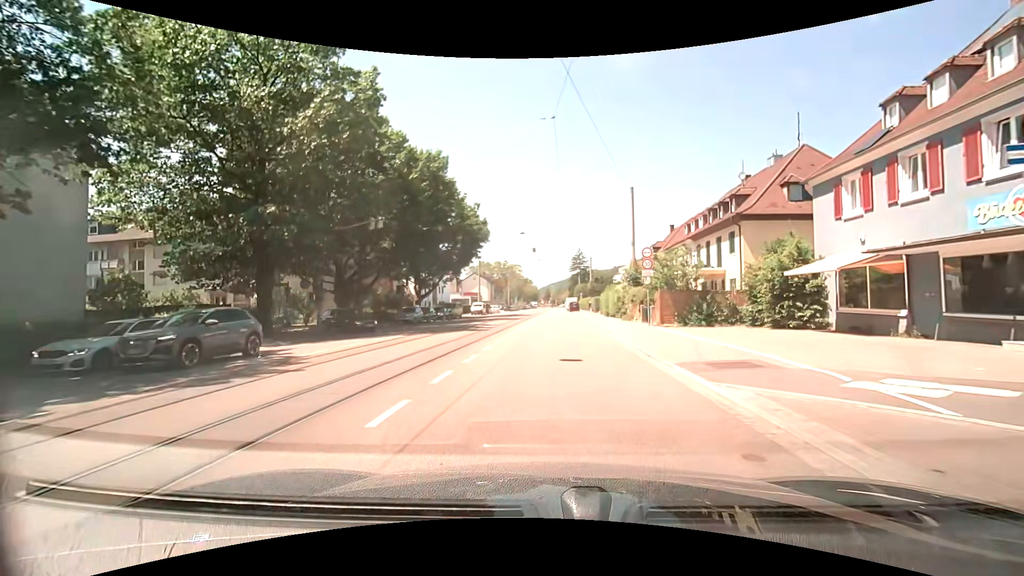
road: tertiary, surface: asphalt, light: Day
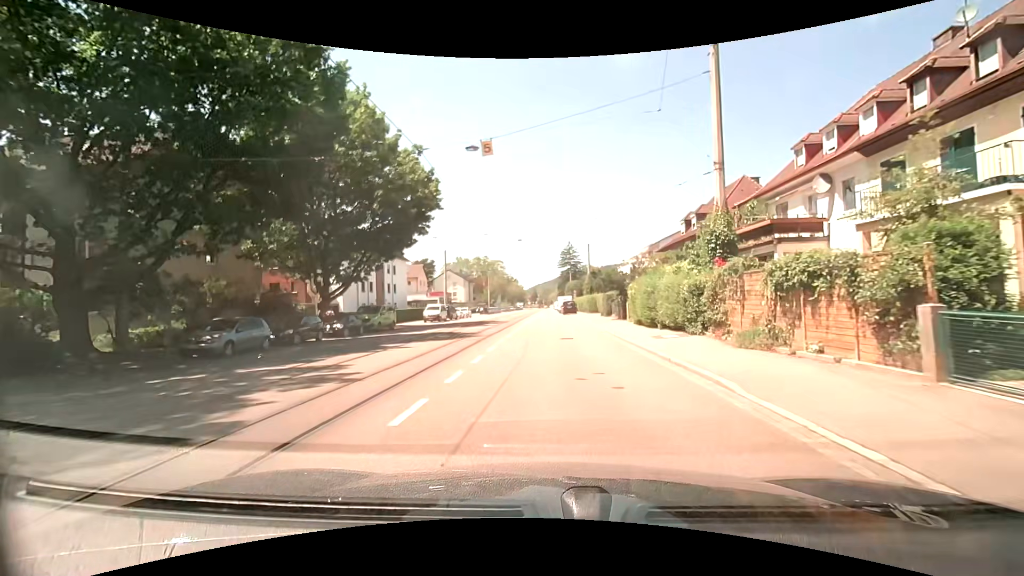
(+0.6, +23.8) m; +2°
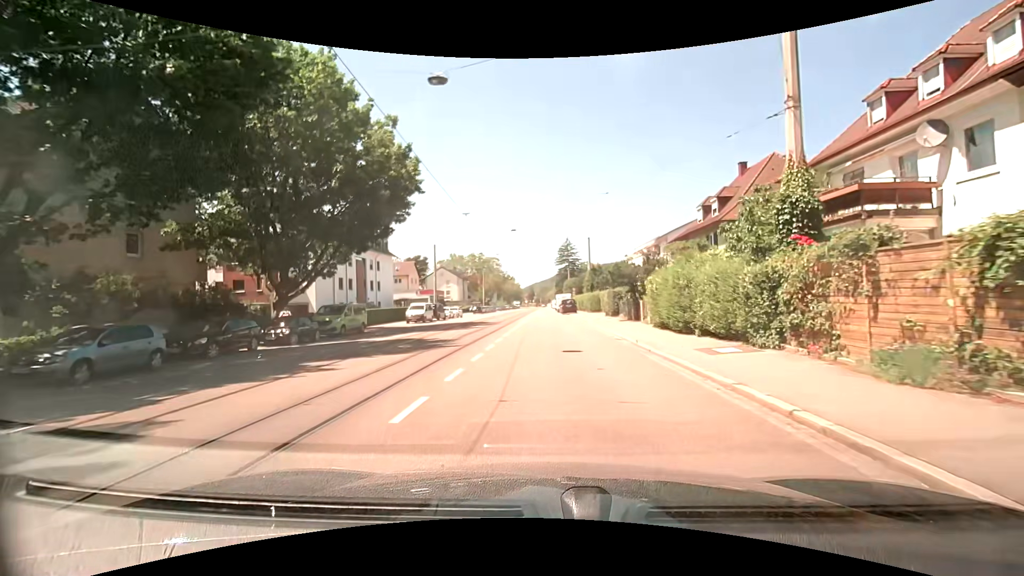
(+0.1, +5.9) m; 0°
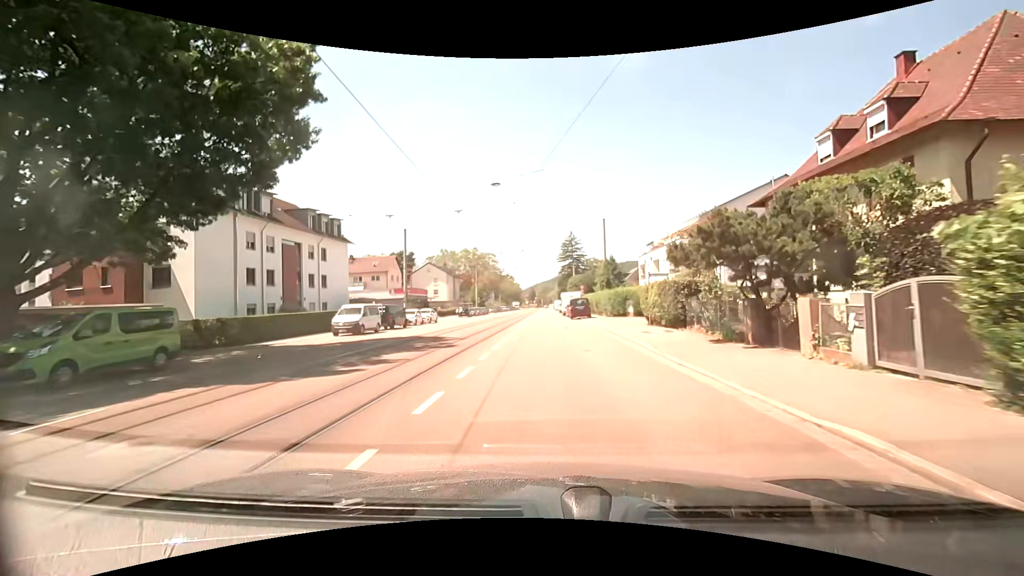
(+0.3, +17.5) m; +1°
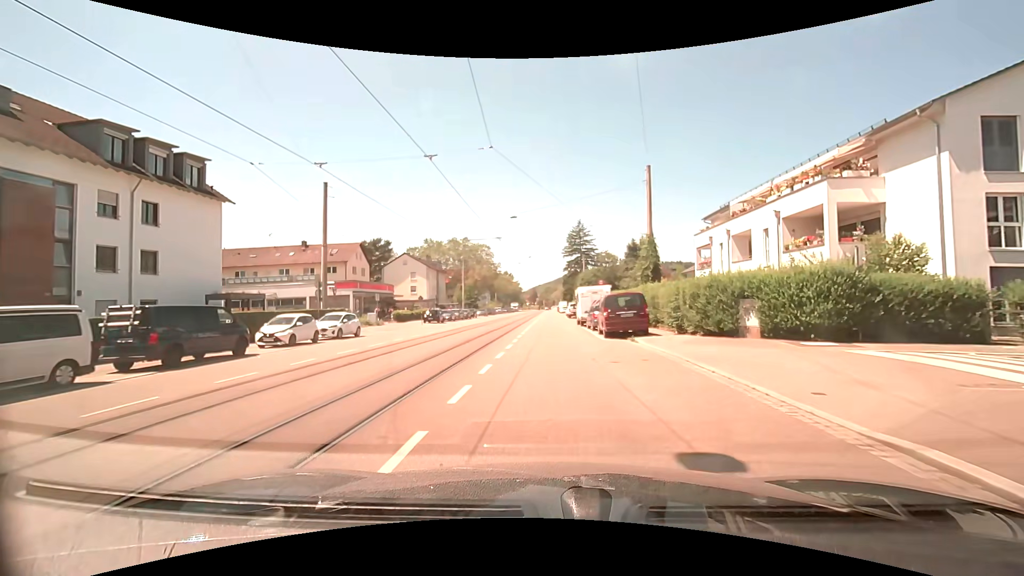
(-0.2, +23.3) m; 0°
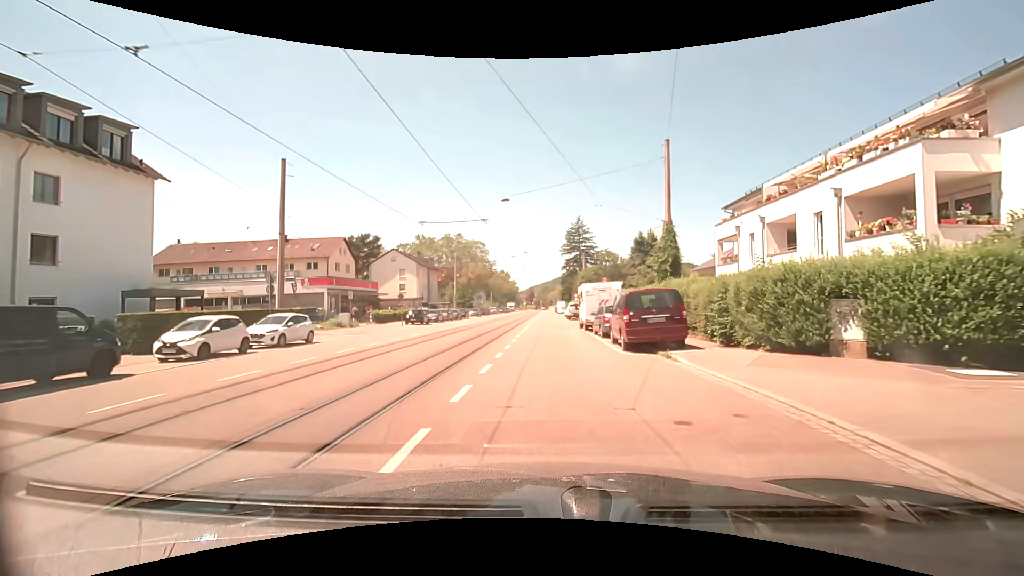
(0.0, +5.8) m; +1°
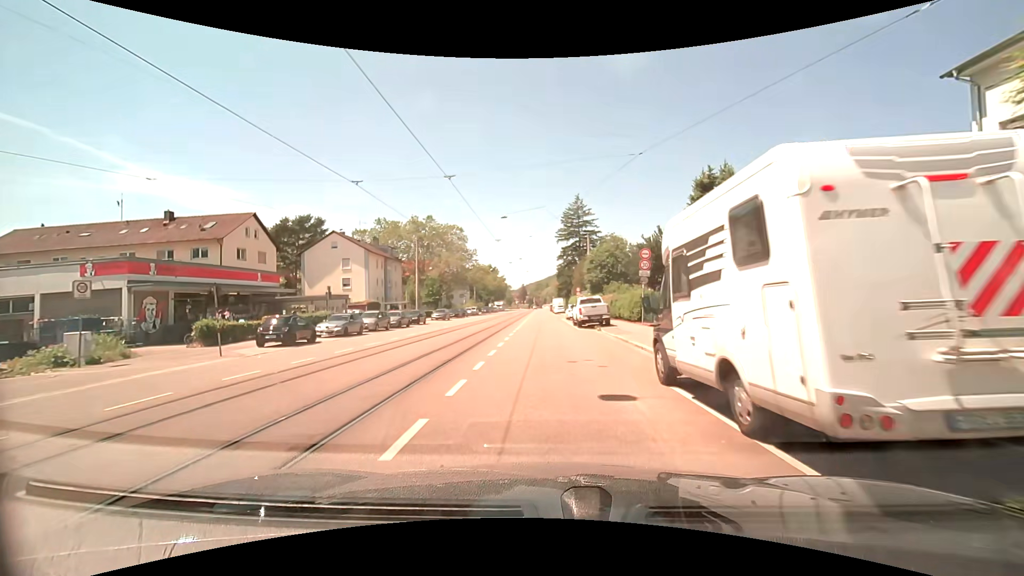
(+0.2, +23.5) m; 0°
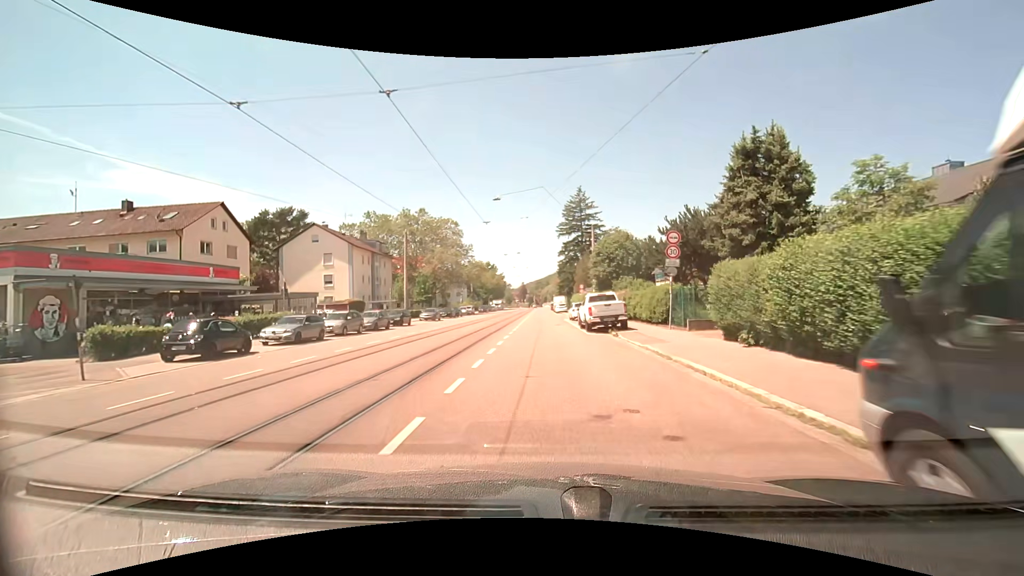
(+0.1, +5.9) m; 0°
(0, +10) (0, +20) (0, +30) (0, +40) (0, +50) (0, +60) (0, +70) (0, +80) (0, +90) (0, +100) m
